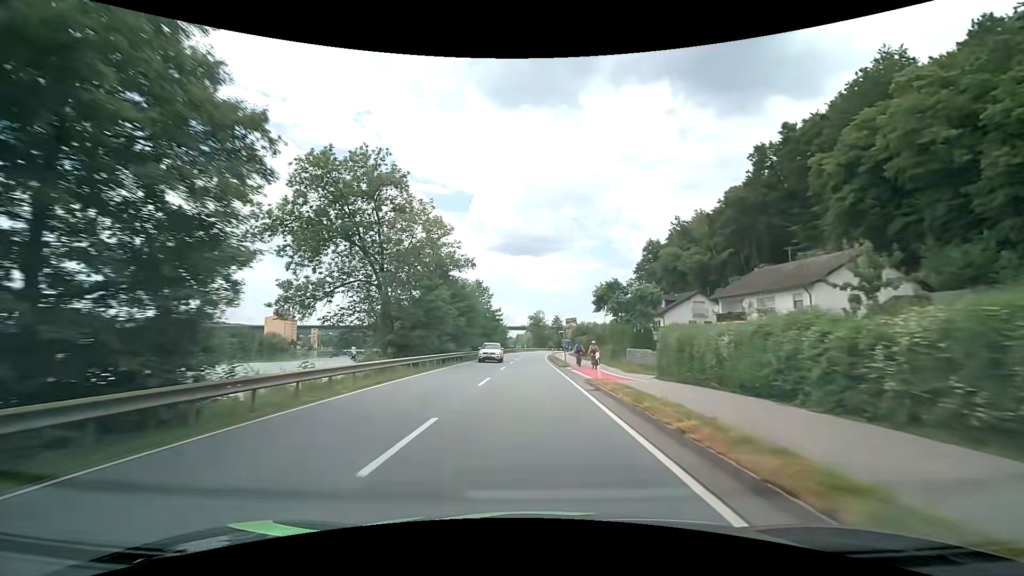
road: primary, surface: asphalt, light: Day
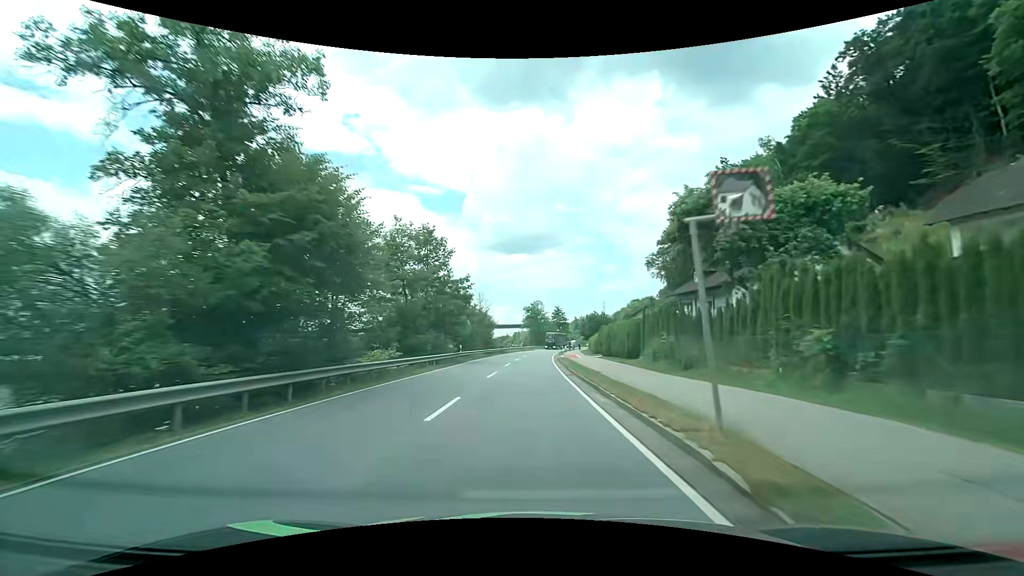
(+0.4, +32.3) m; +1°
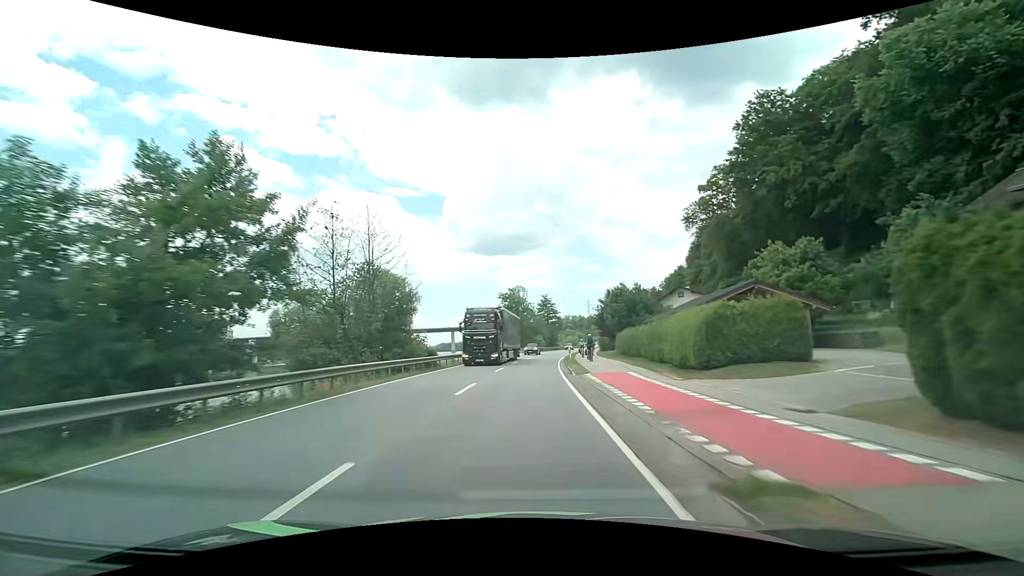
(+0.4, +43.1) m; +2°
